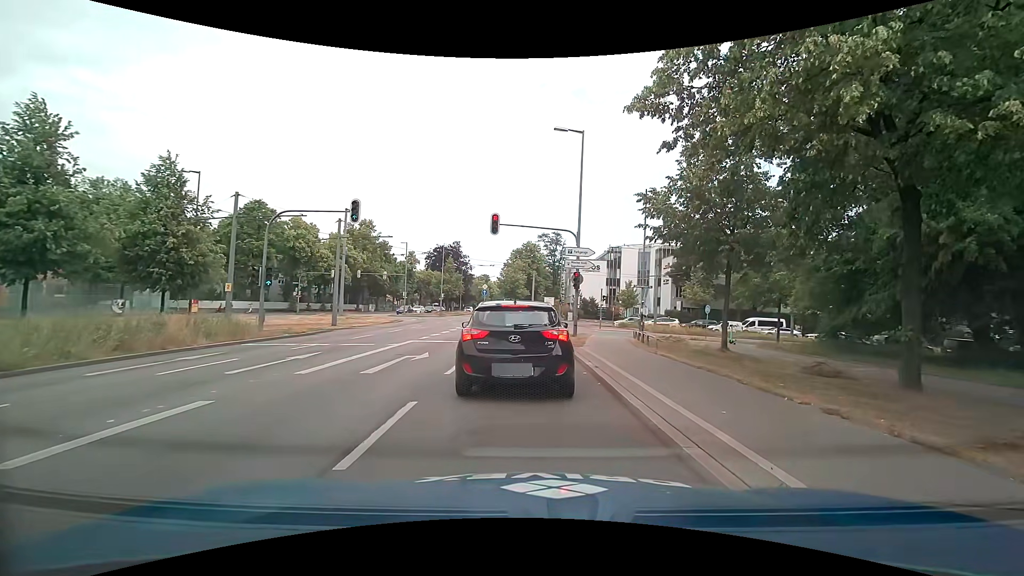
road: primary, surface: asphalt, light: Day
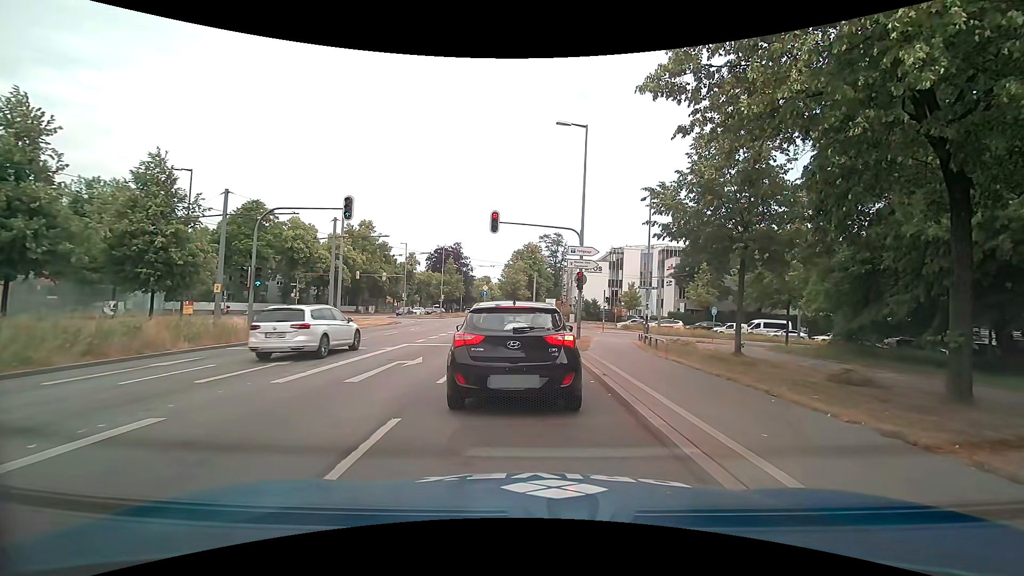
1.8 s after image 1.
(0.0, +1.0) m; 0°
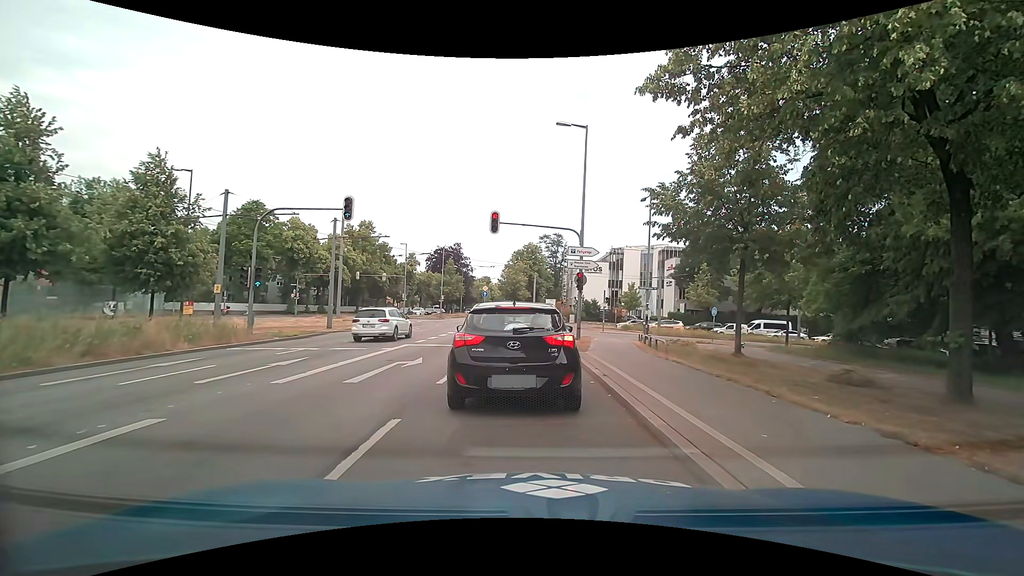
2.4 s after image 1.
(0.0, 0.0) m; 0°
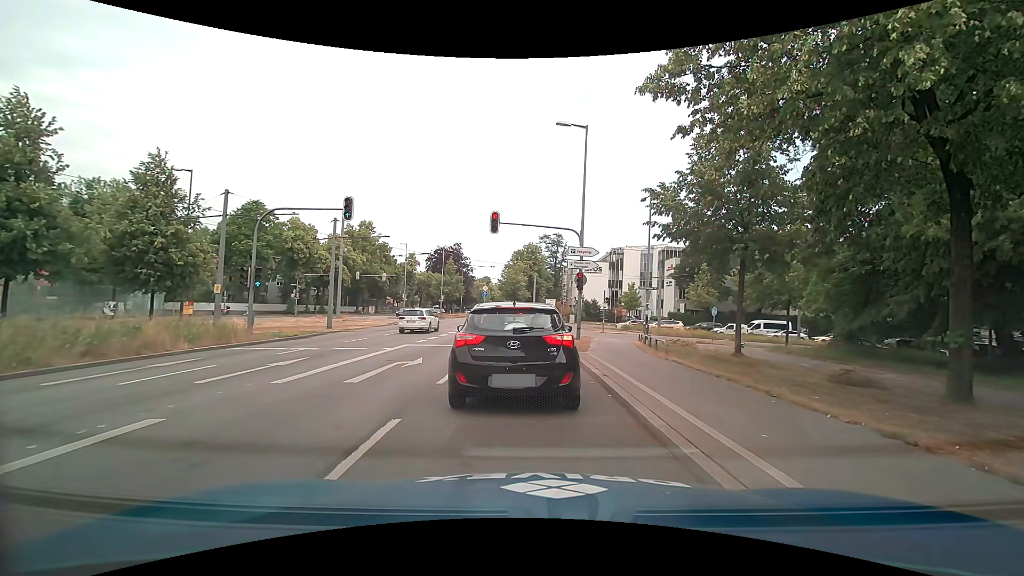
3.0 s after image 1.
(0.0, 0.0) m; 0°
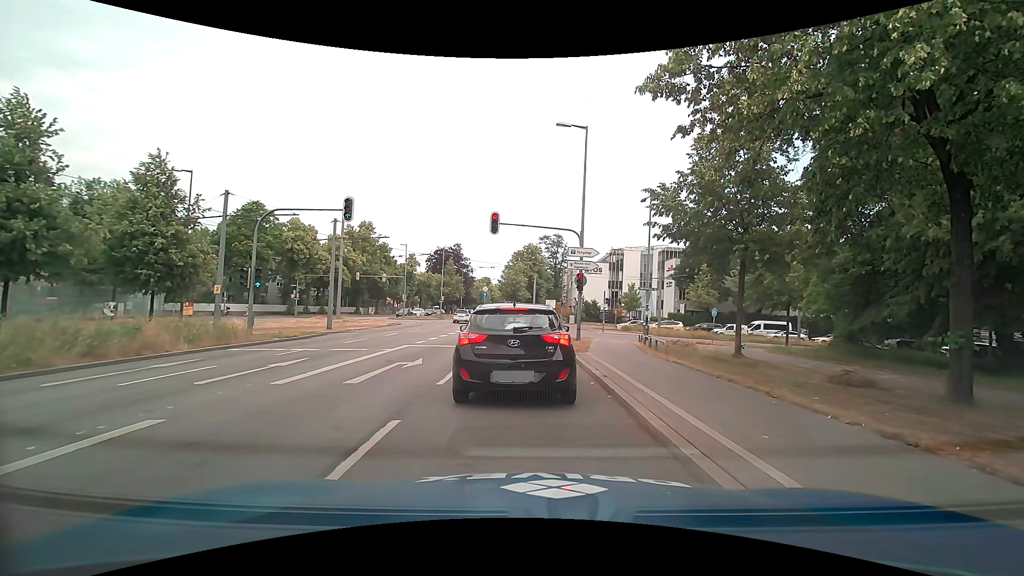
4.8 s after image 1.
(0.0, 0.0) m; 0°
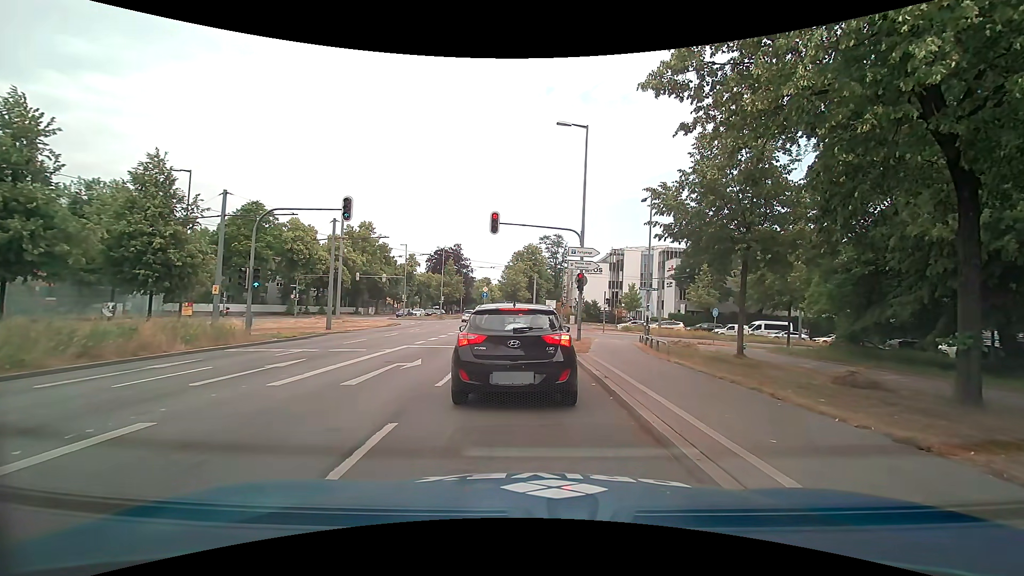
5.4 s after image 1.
(0.0, +0.1) m; 0°
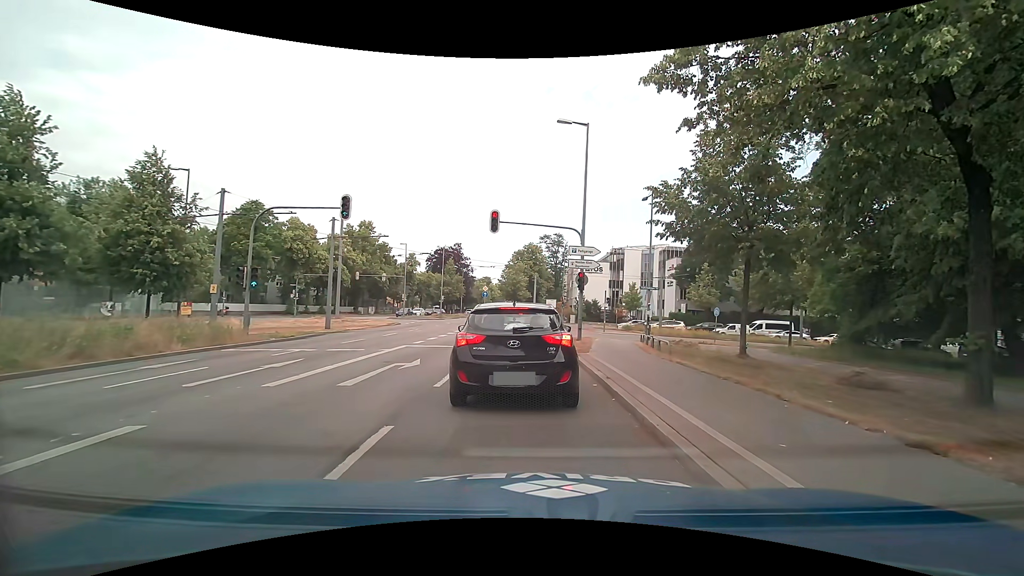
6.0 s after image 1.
(0.0, +0.2) m; 0°
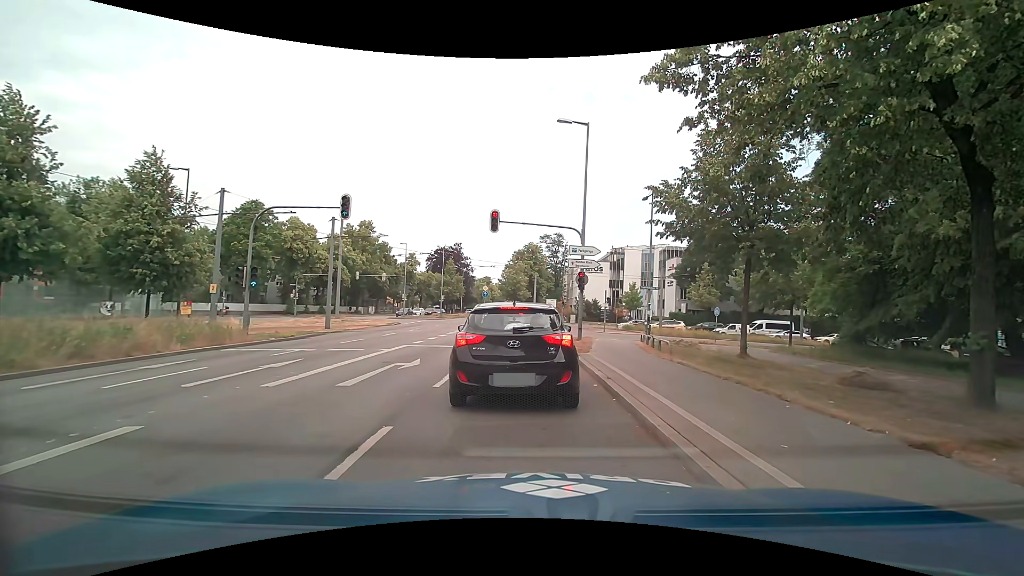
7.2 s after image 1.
(0.0, +0.1) m; 0°
